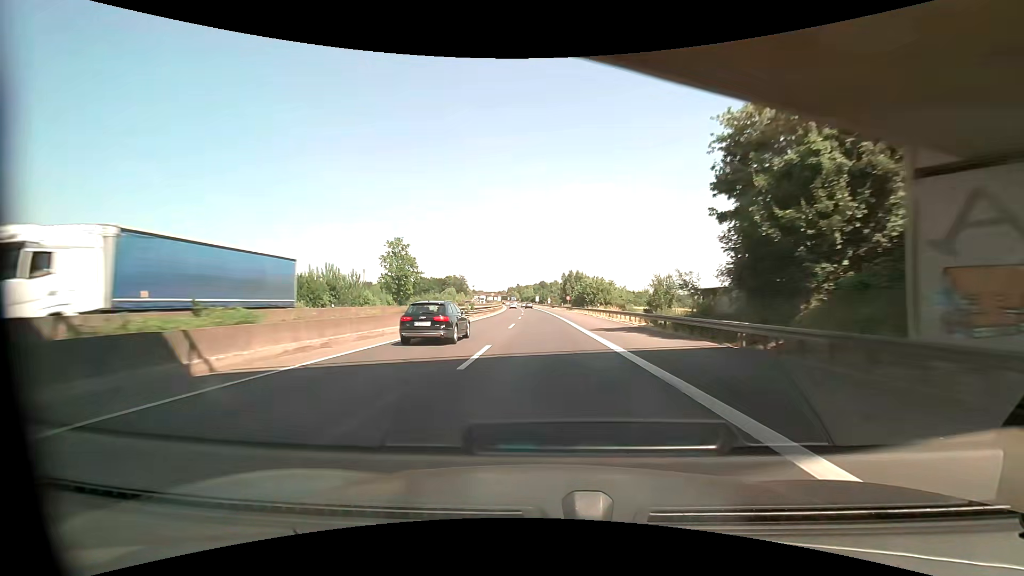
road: motorway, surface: asphalt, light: Day
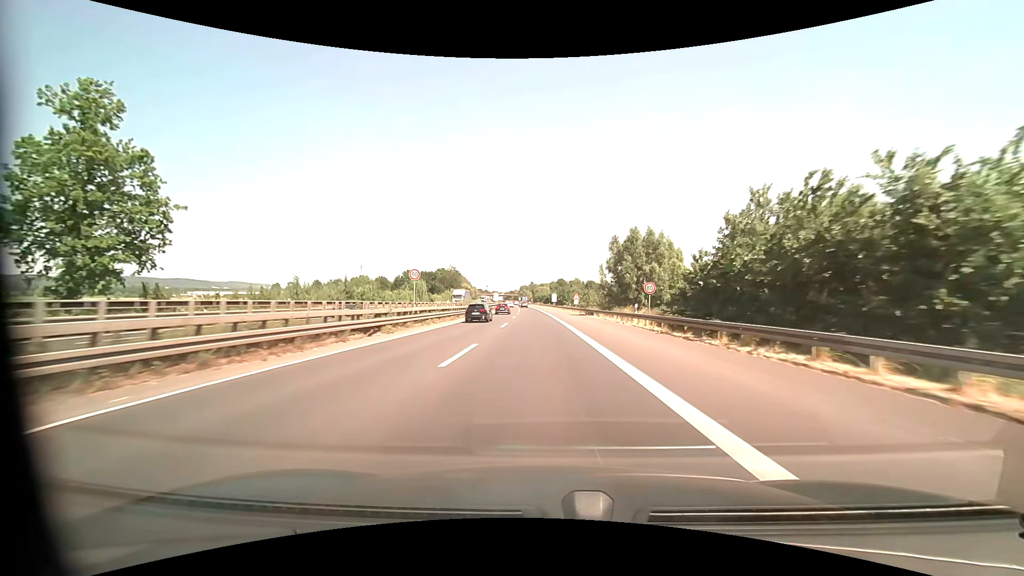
(-1.1, +71.1) m; -2°
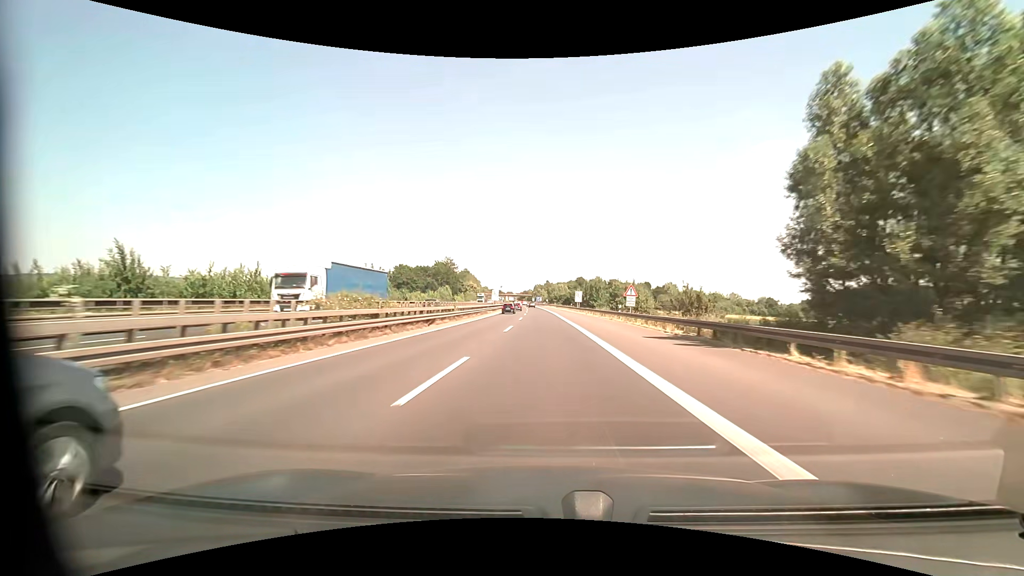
(-0.8, +40.1) m; -2°
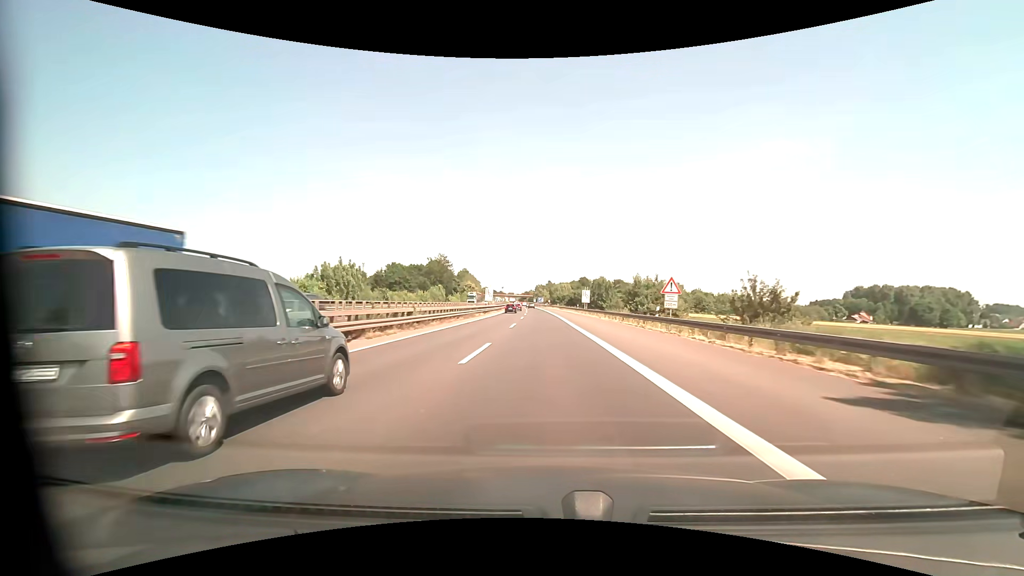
(0.0, +13.3) m; 0°
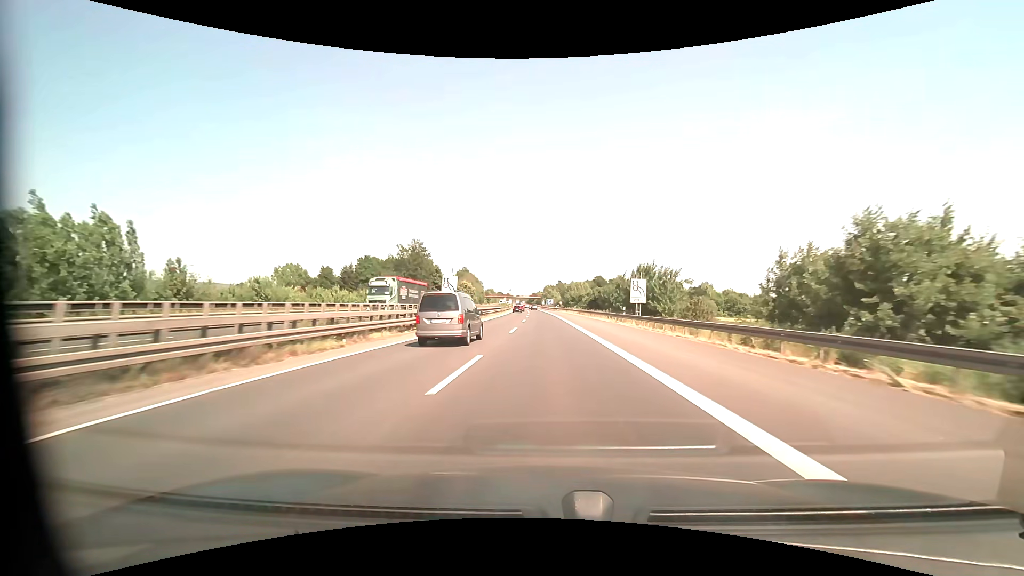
(-0.3, +39.9) m; -1°
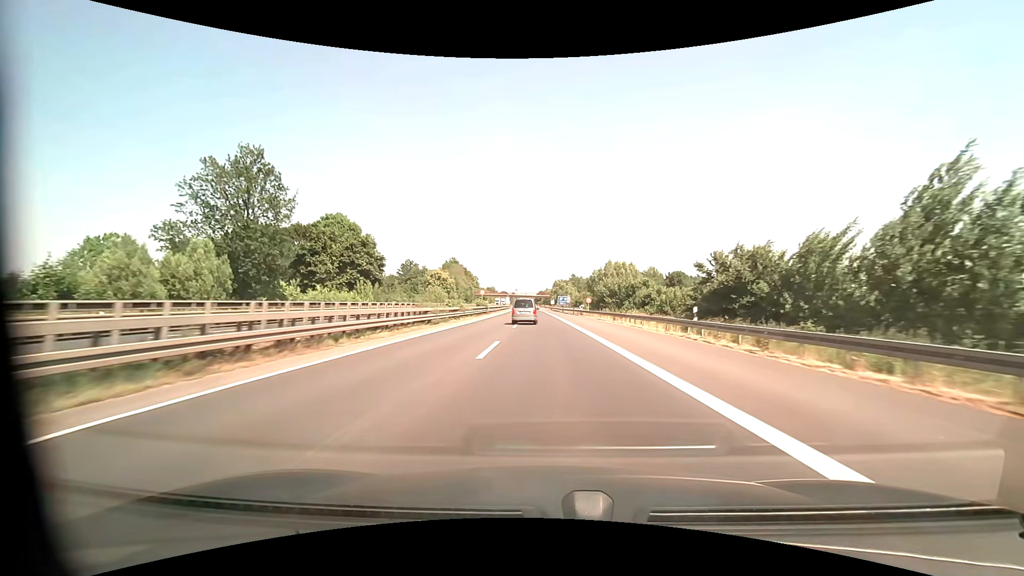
(-0.7, +67.3) m; -1°
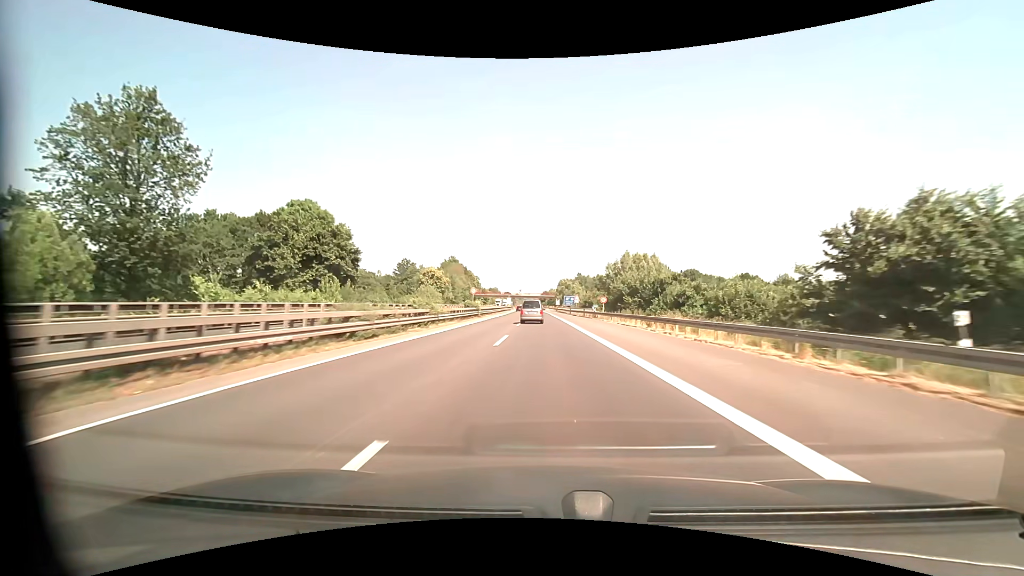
(-0.1, +13.5) m; 0°
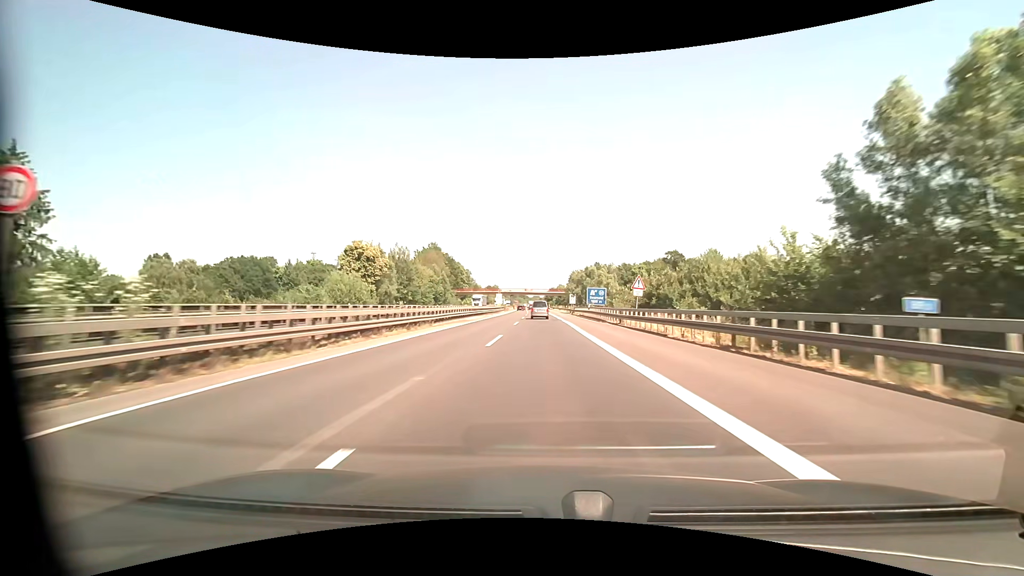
(-0.5, +54.5) m; -1°
(0, +10) (0, +20) (0, +30) (0, +40) (-1, +50) (-1, +60) (-1, +70) (-1, +80) (-2, +90) (-2, +100) m
